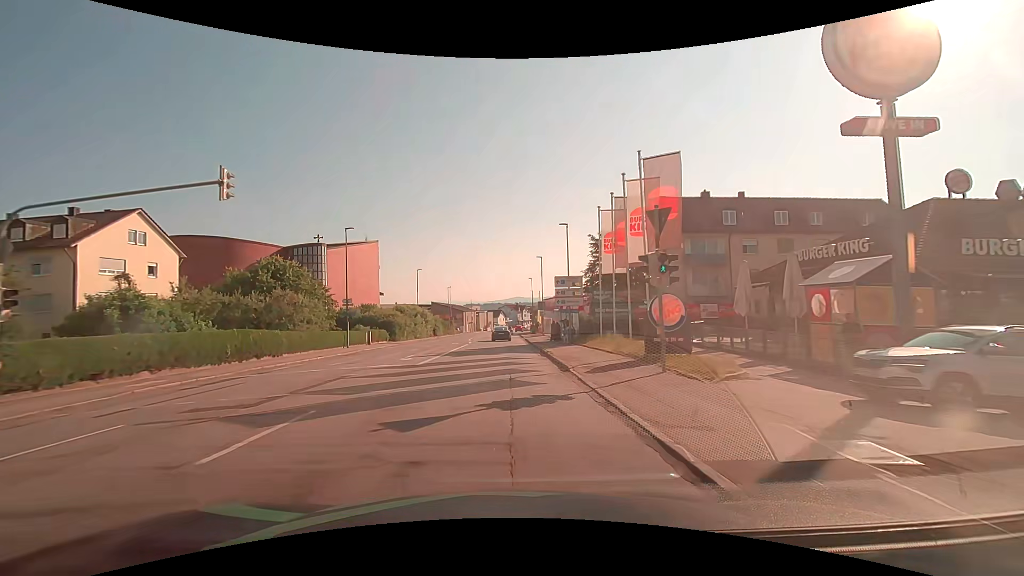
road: tertiary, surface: asphalt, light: Day
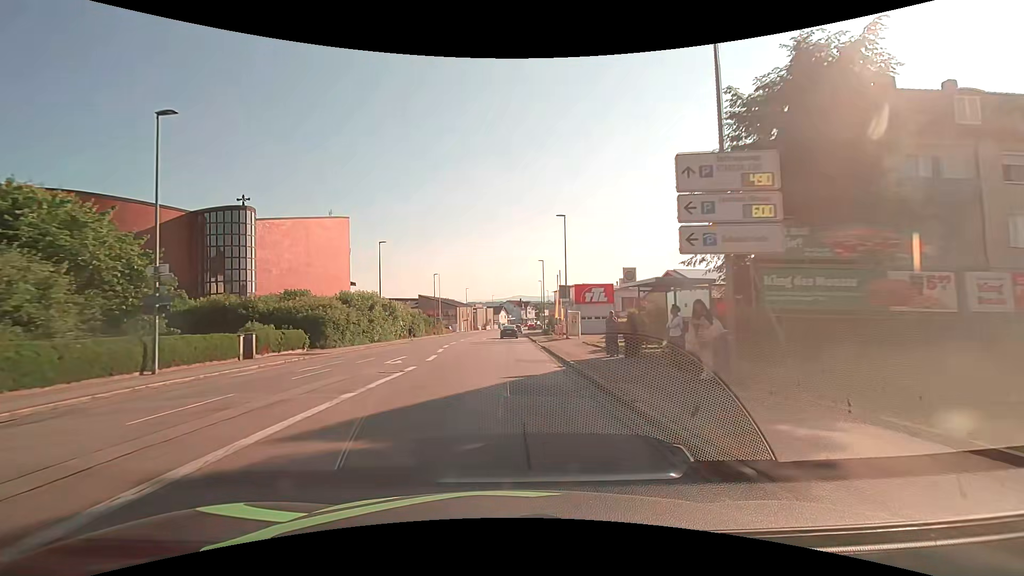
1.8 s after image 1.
(0.0, +23.7) m; 0°
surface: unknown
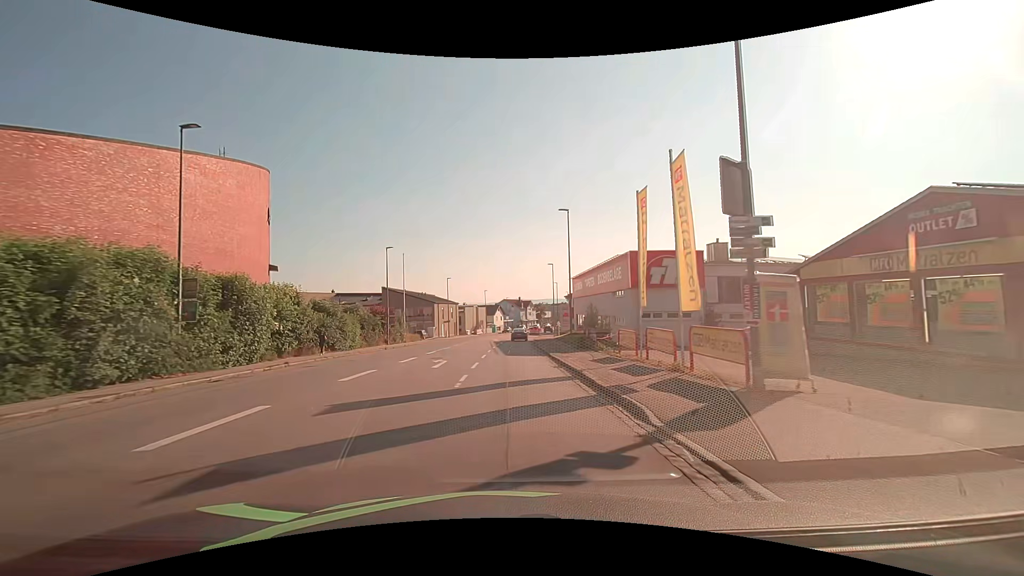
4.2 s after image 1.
(+0.1, +31.4) m; 0°
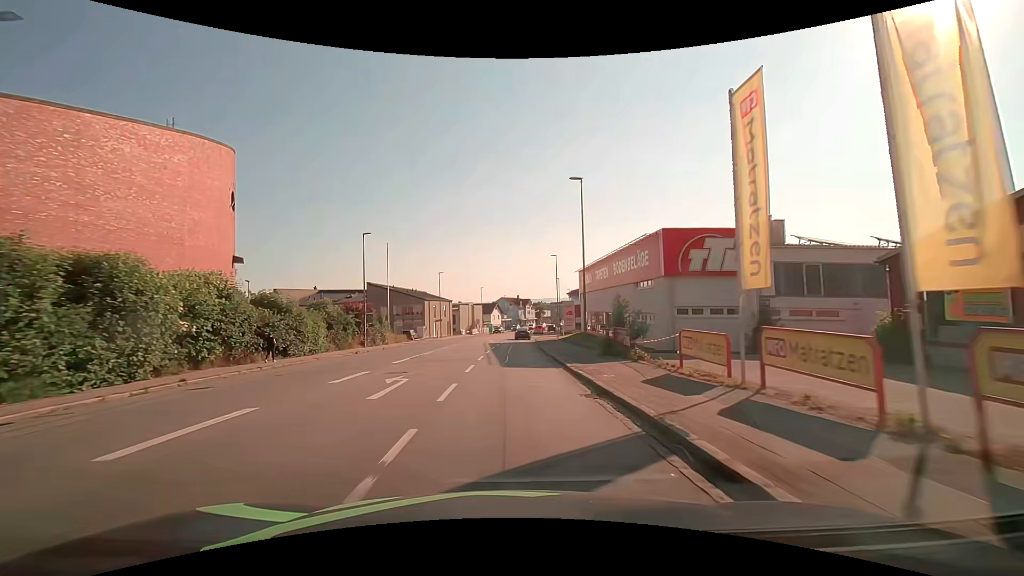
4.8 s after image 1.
(0.0, +7.8) m; 0°
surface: asphalt
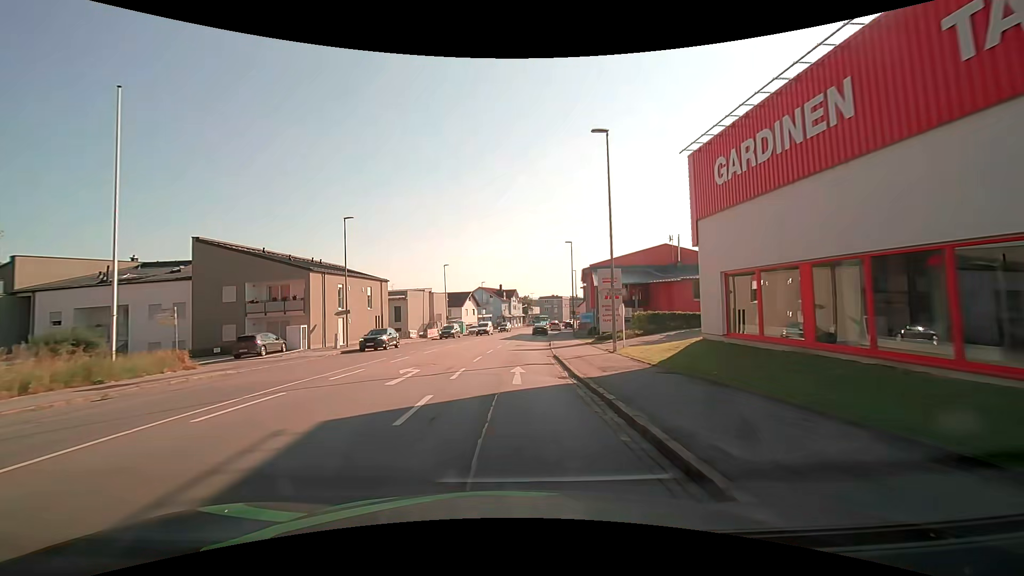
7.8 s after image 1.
(+0.5, +39.1) m; +1°
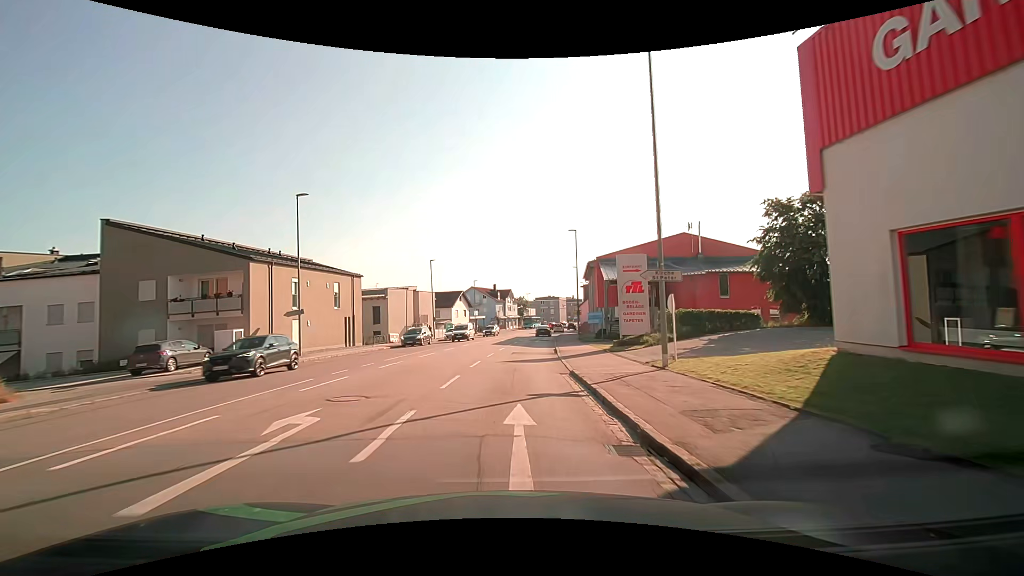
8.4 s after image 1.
(+0.1, +7.8) m; +1°
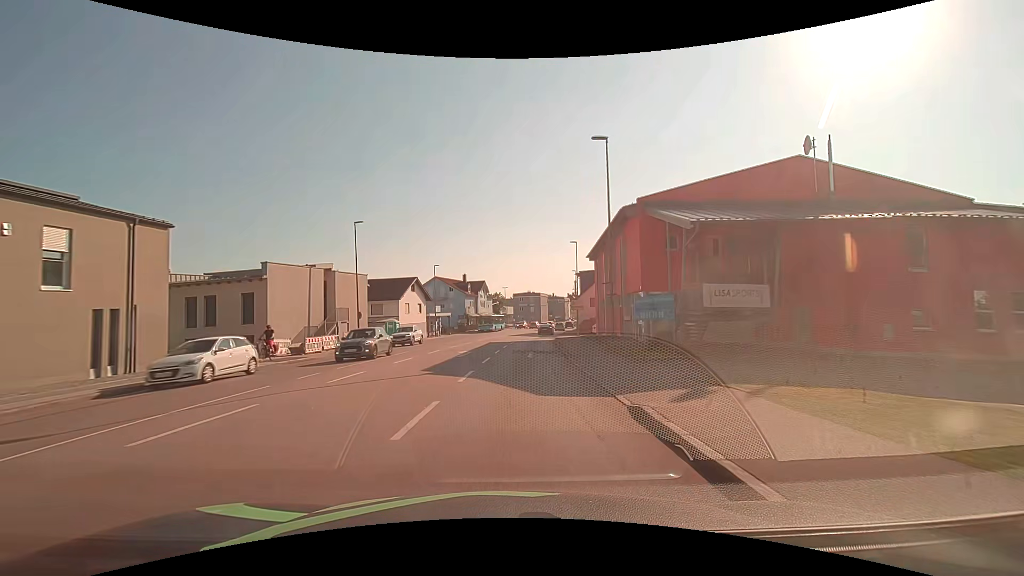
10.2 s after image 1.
(+0.6, +23.3) m; +4°
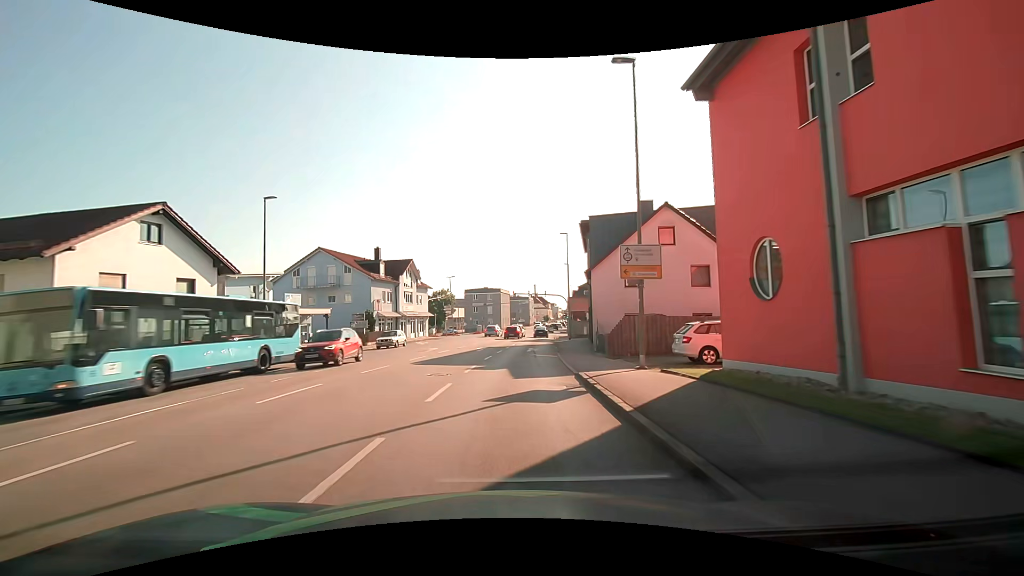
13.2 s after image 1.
(+1.6, +38.7) m; +5°
(0, +10) (0, +20) (+1, +30) (+2, +40) (+2, +50) (+4, +60) (+4, +70) (+5, +80) (+7, +90) (+8, +100) m
